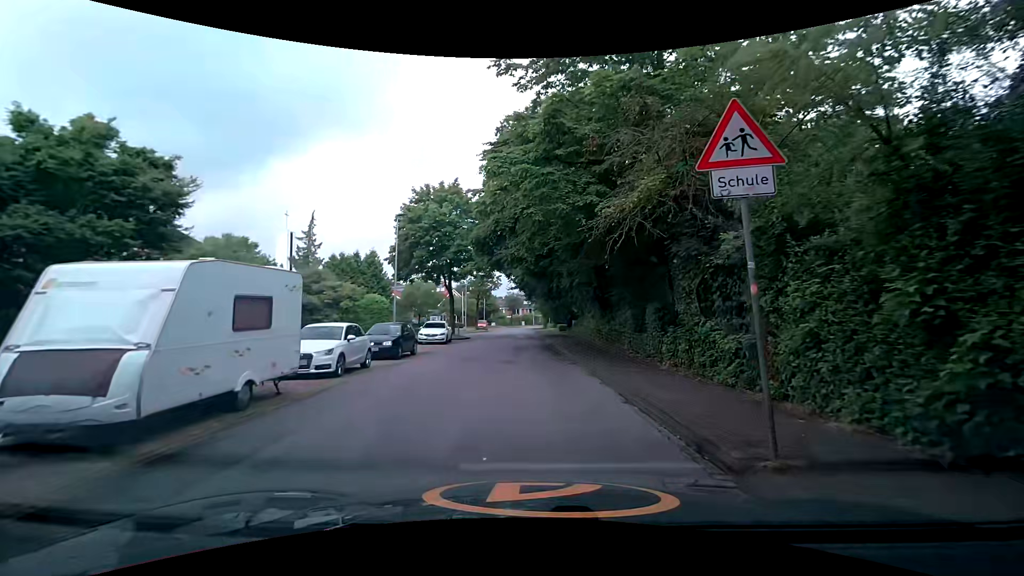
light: Day
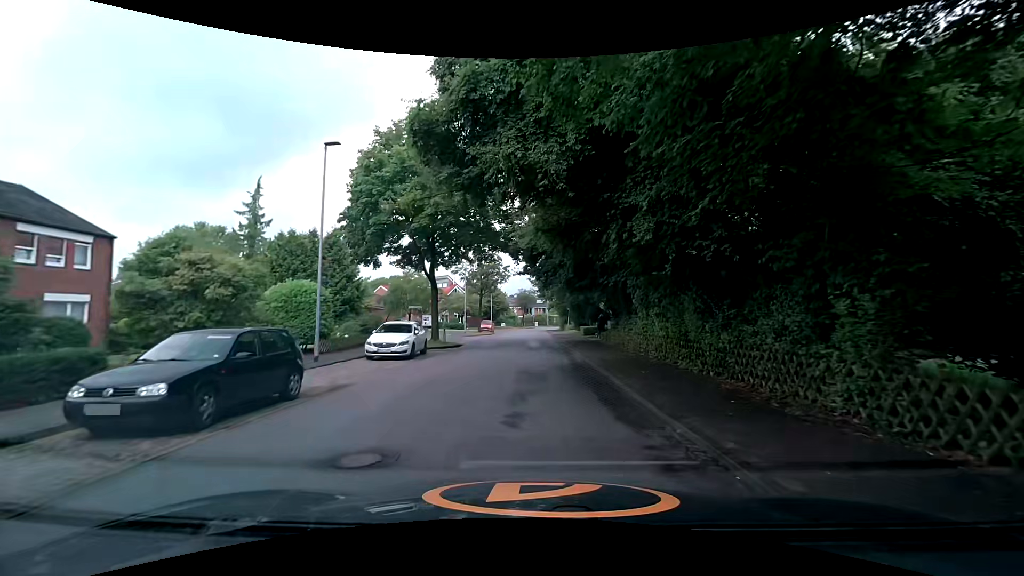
(0.0, +12.5) m; -1°
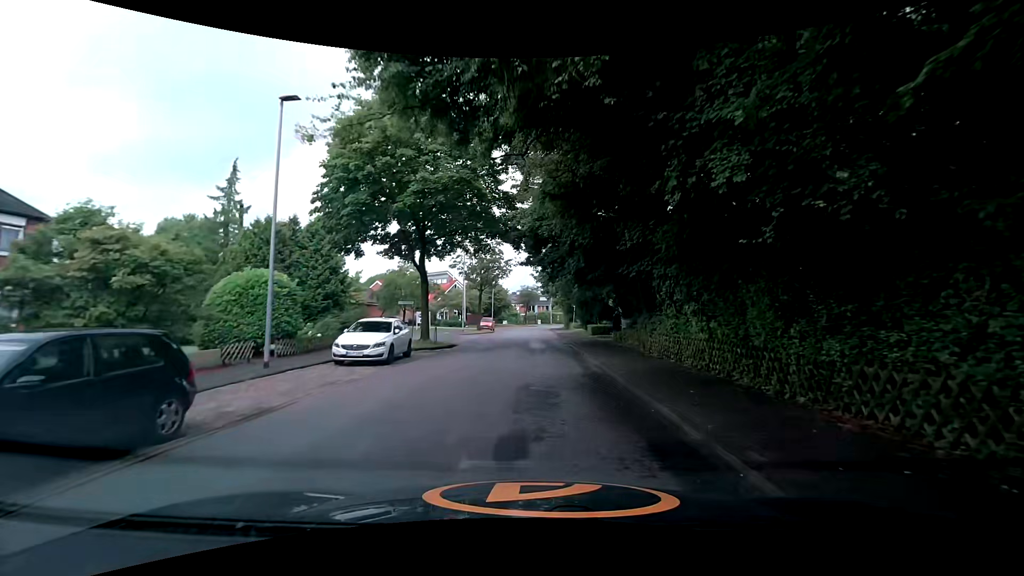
(0.0, +3.5) m; -1°
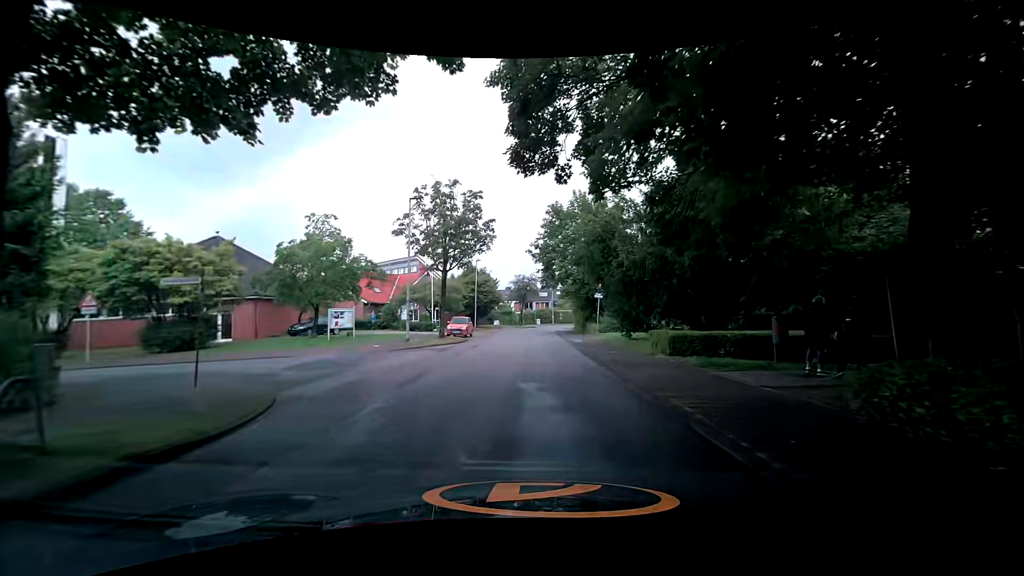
(+0.2, +20.7) m; +2°
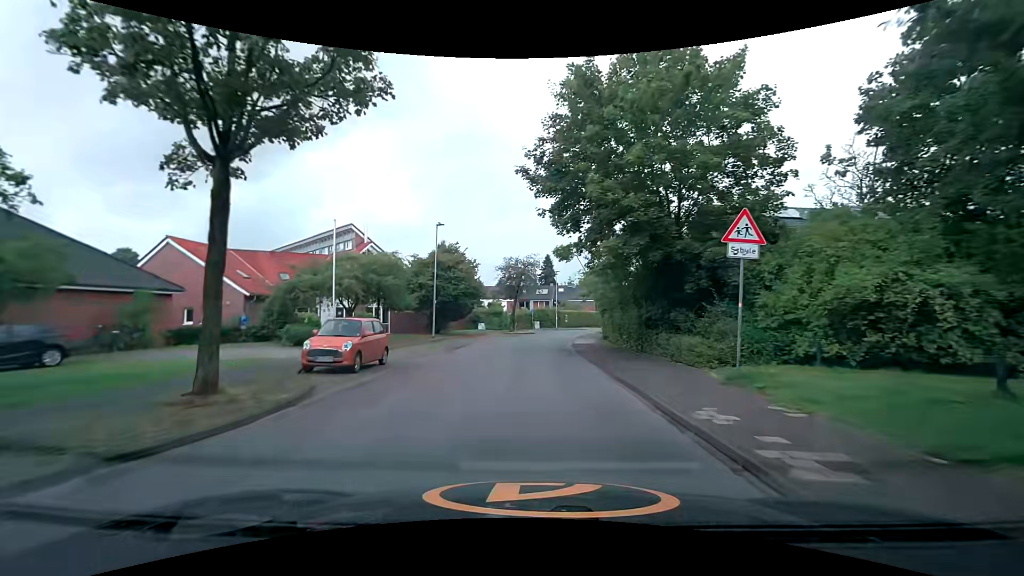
(-0.1, +22.5) m; 0°
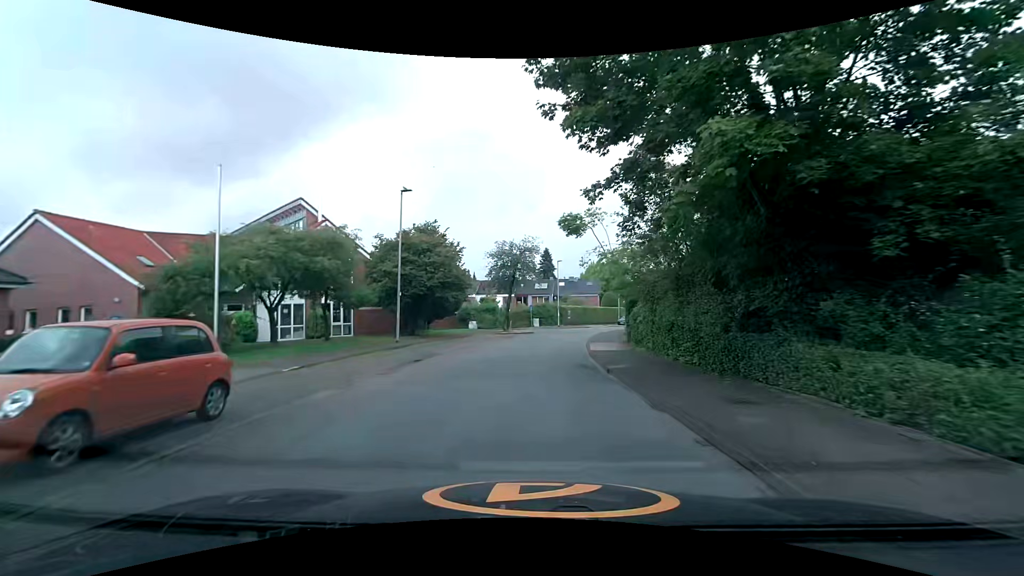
(+0.1, +8.6) m; 0°
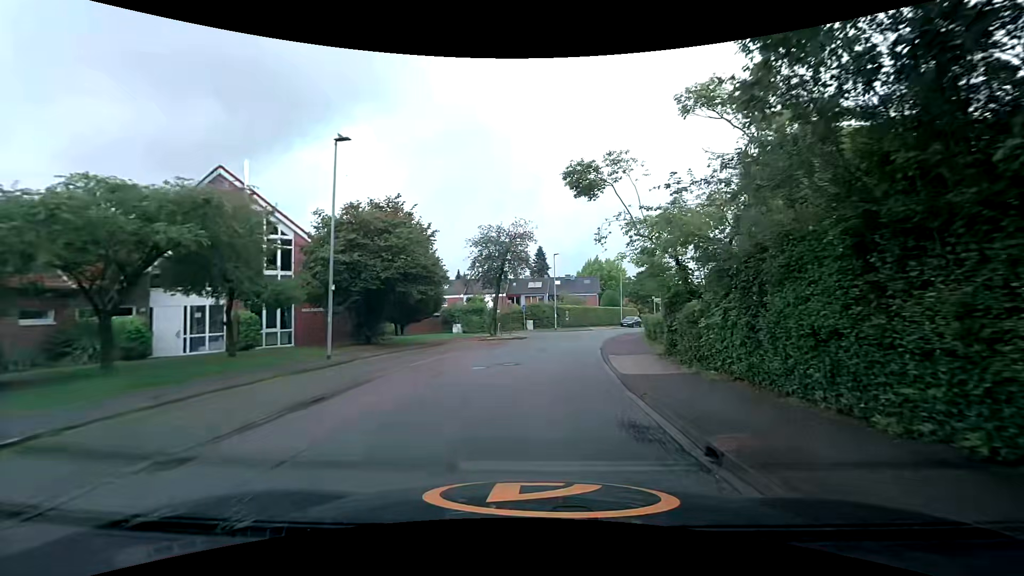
(+0.1, +7.6) m; 0°
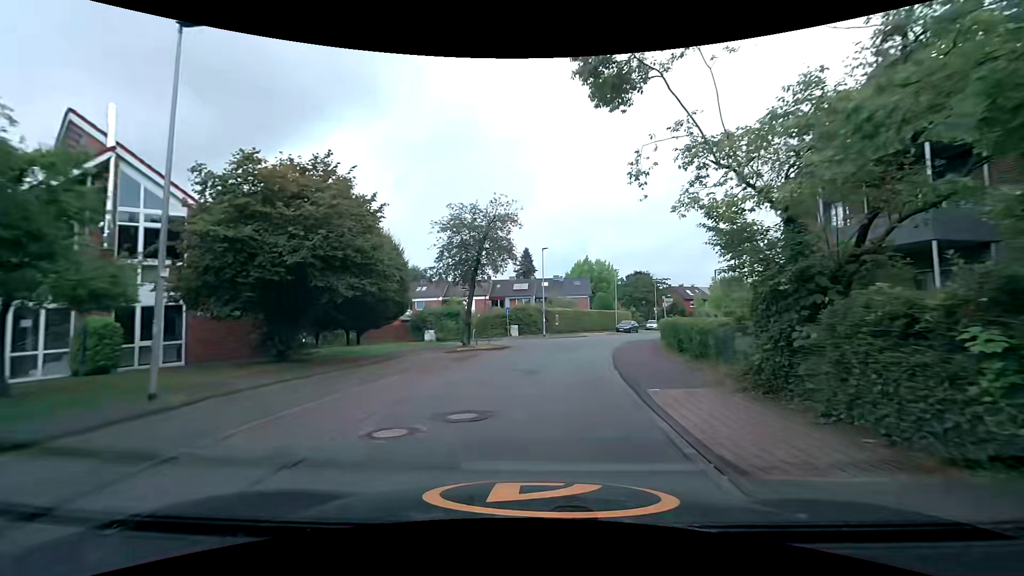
(+0.1, +7.2) m; +1°
(0, +10) (+2, +20) (+4, +30) (+7, +39) (+11, +48) (+15, +57) (+19, +66) (+24, +75) (+31, +83) (+37, +90) m
